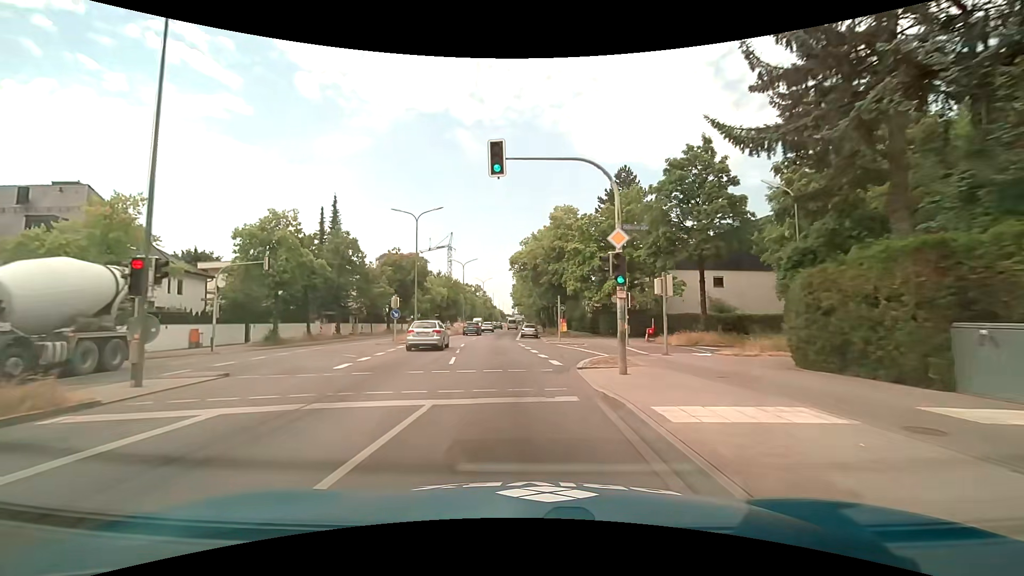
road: primary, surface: asphalt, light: Day
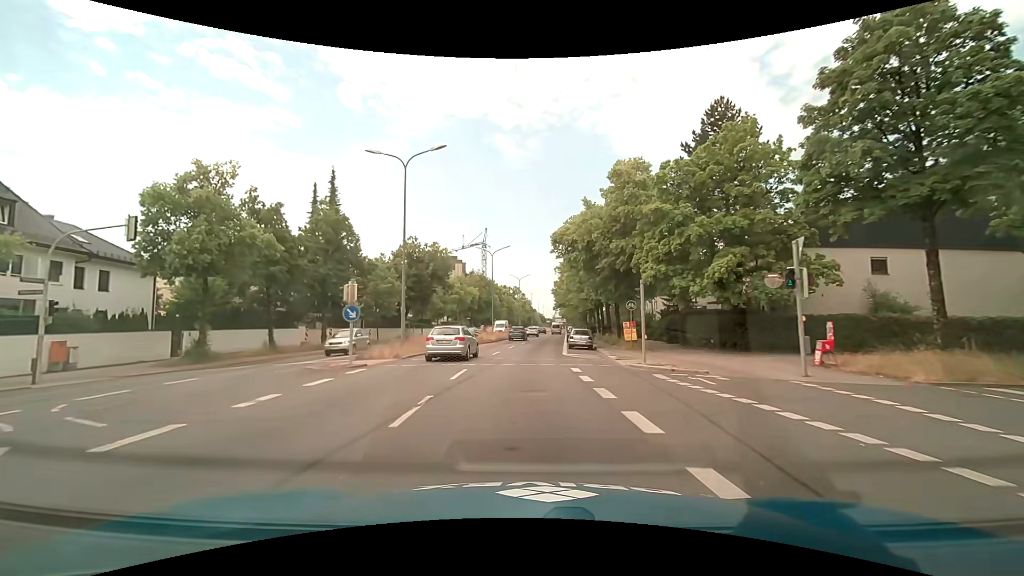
(-0.6, +15.2) m; -5°
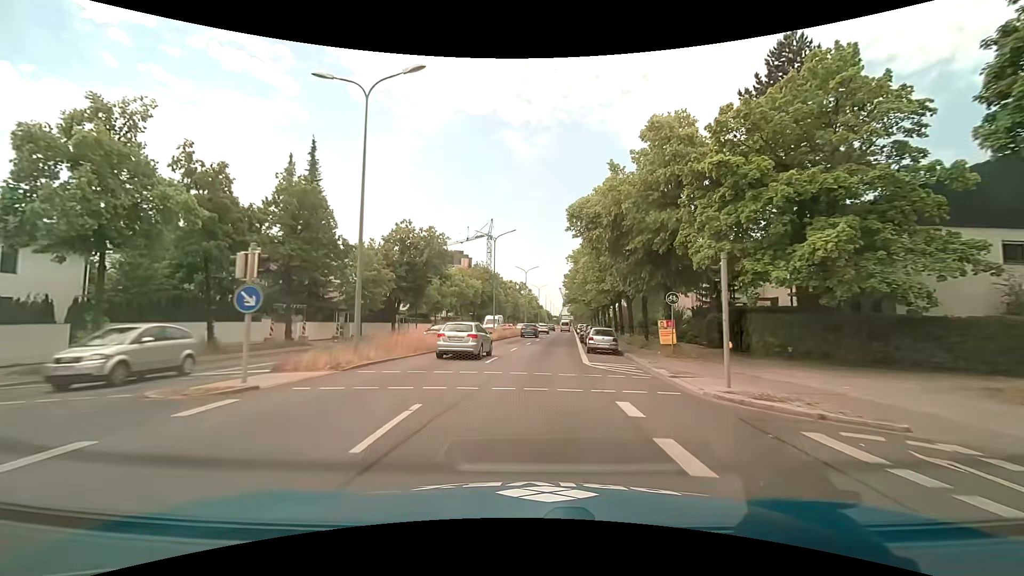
(0.0, +7.6) m; 0°
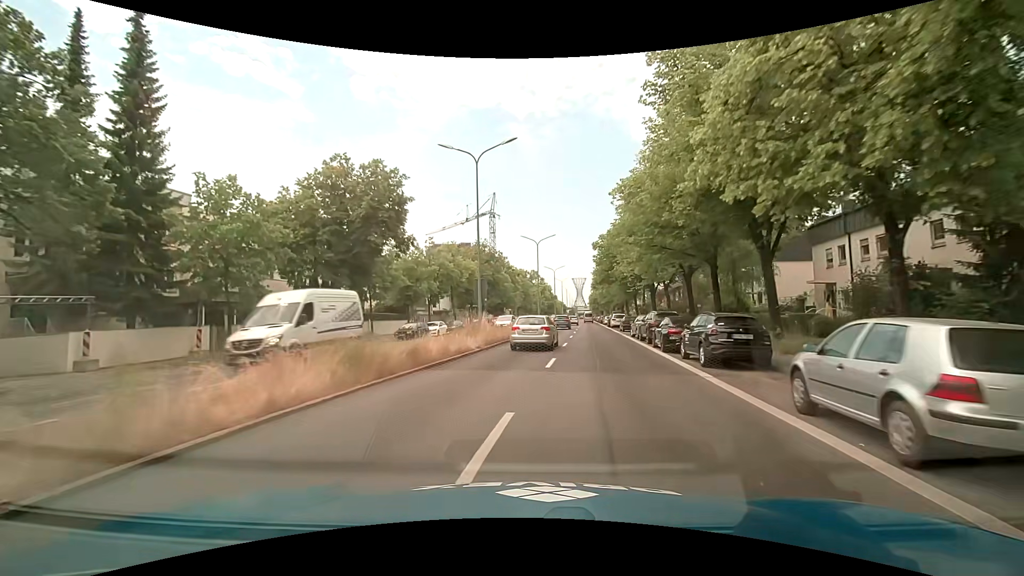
(-0.2, +22.8) m; -1°
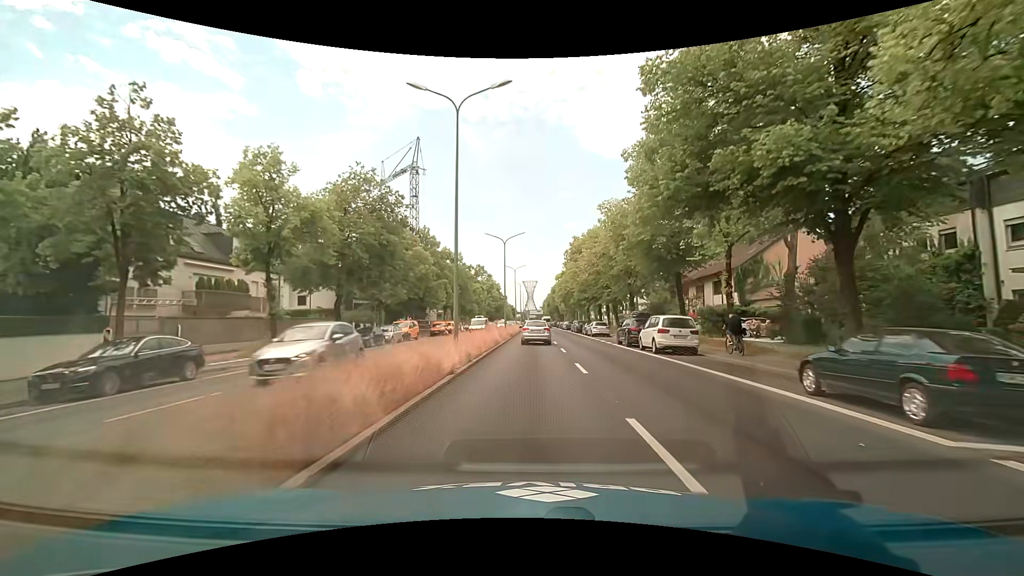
(+1.7, +37.9) m; +6°
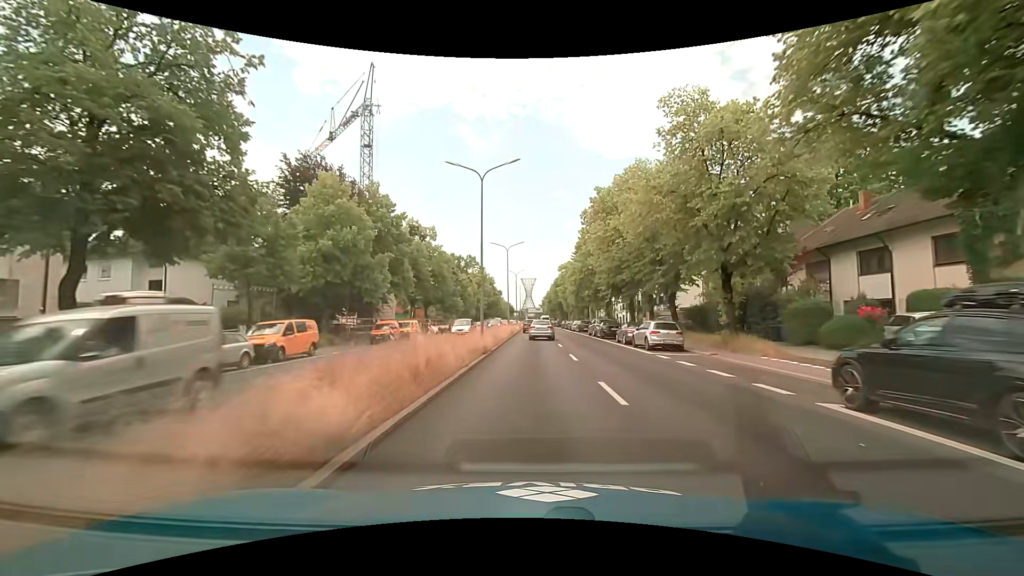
(+0.1, +22.9) m; 0°
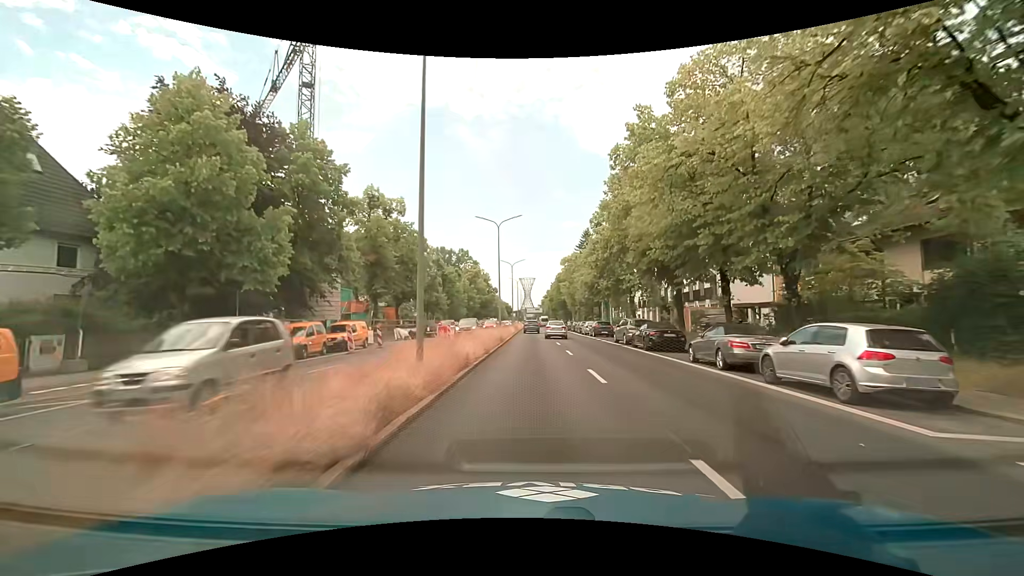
(0.0, +15.3) m; 0°
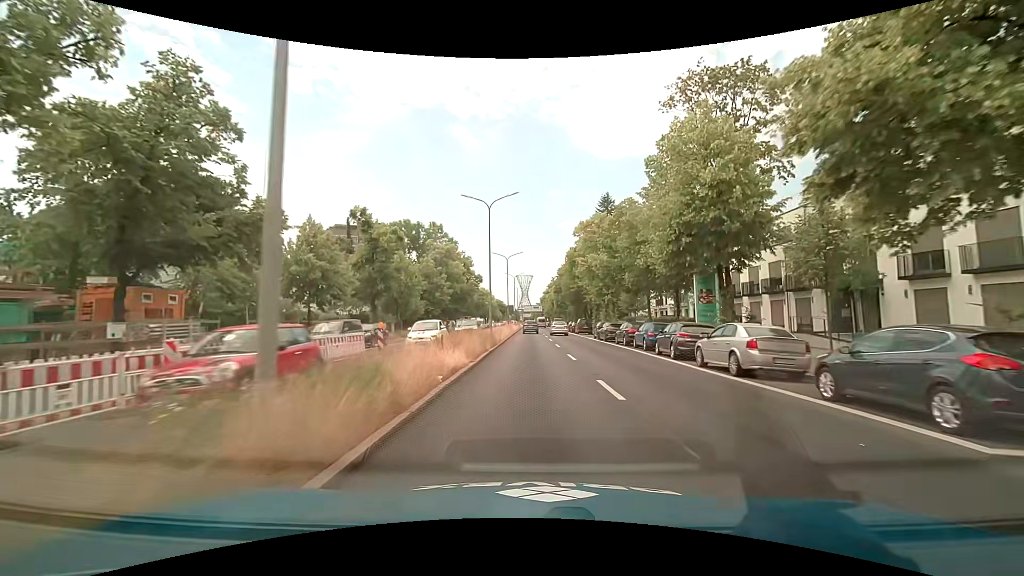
(+0.2, +38.3) m; +1°
(0, +10) (0, +20) (0, +30) (0, +40) (0, +50) (0, +60) (0, +70) (0, +80) (0, +90) (0, +100) m
